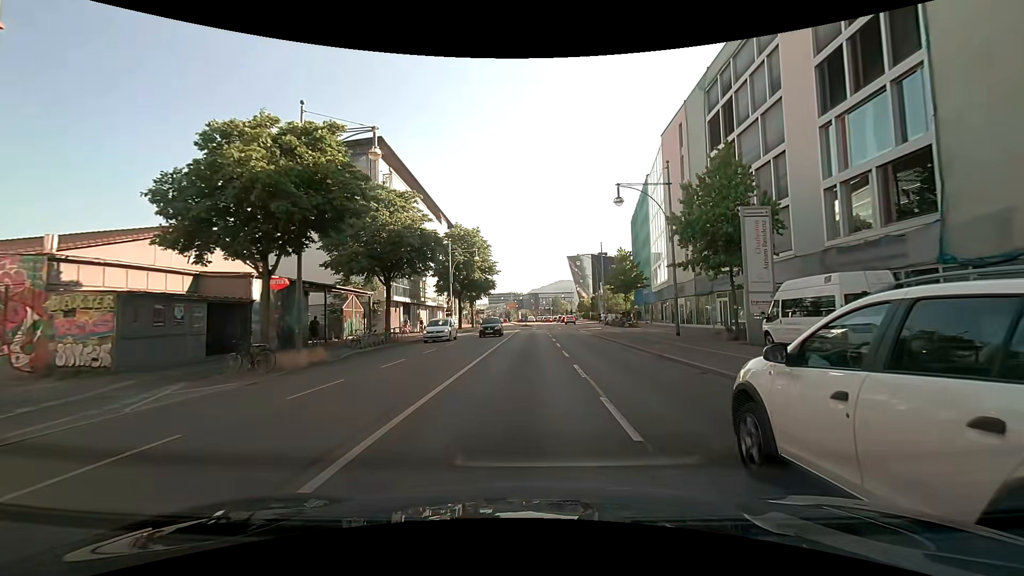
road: primary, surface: asphalt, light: Day
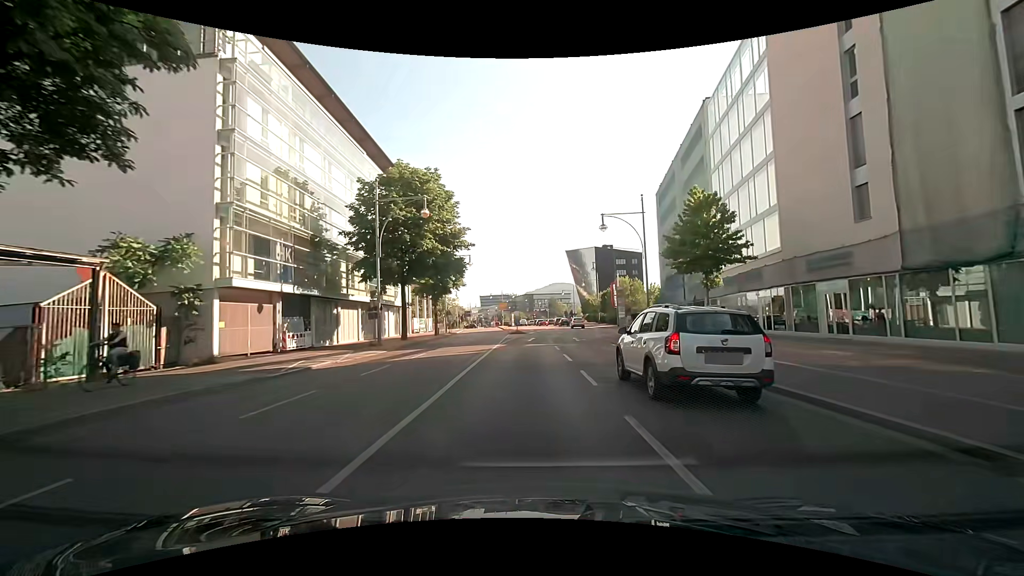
(+0.1, +25.7) m; 0°
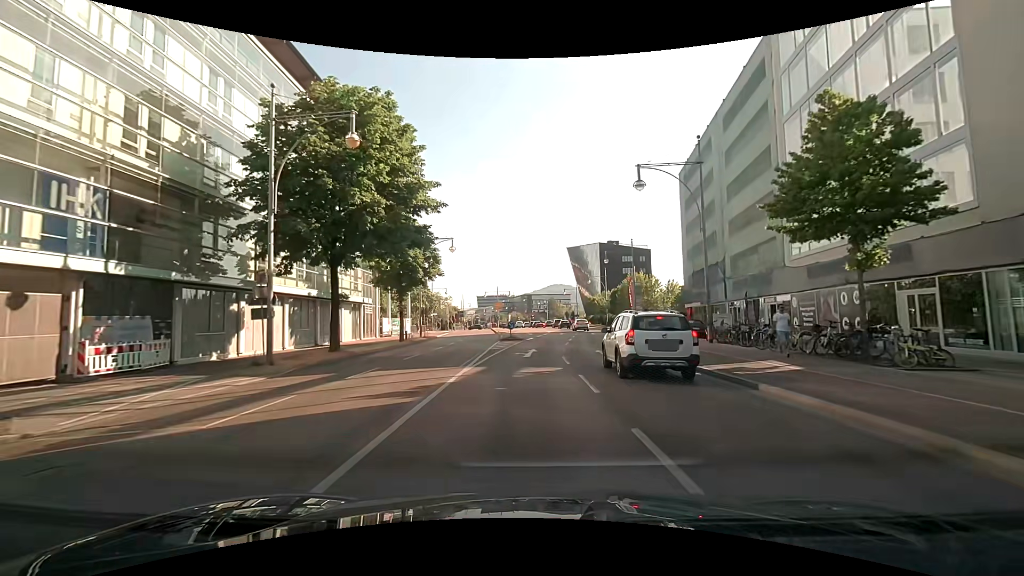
(0.0, +12.8) m; 0°
